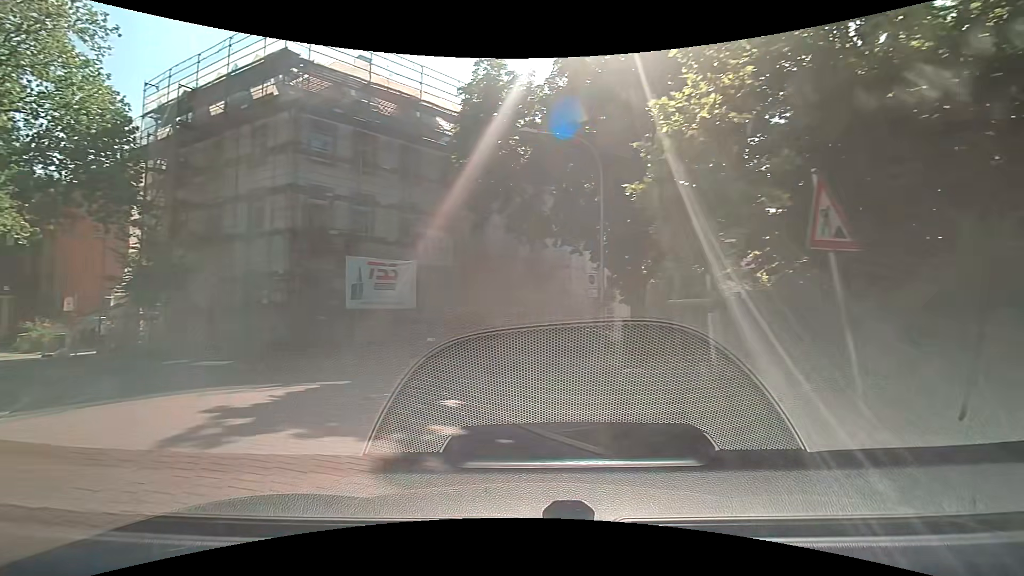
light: Day
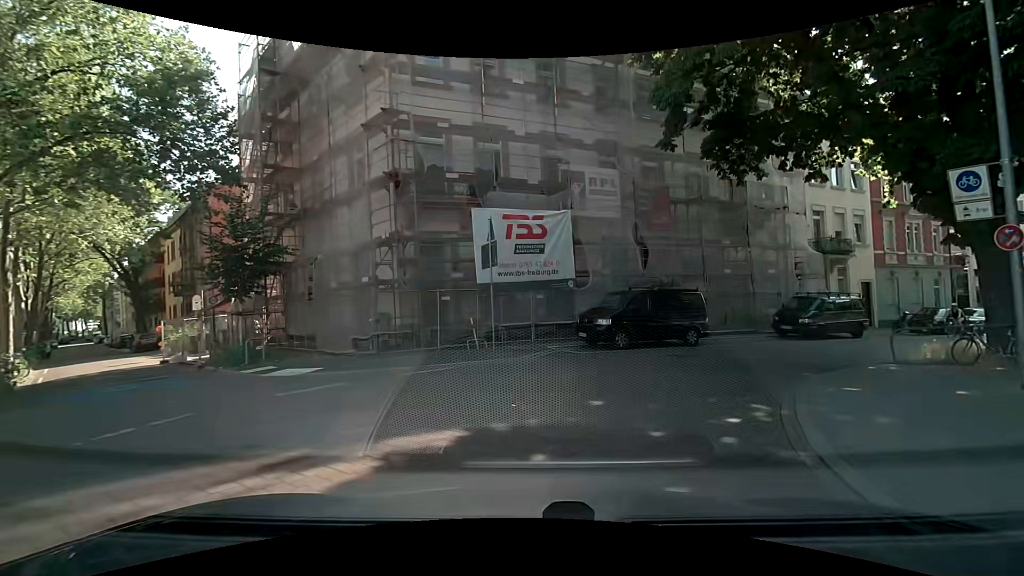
(-1.8, +8.5) m; -16°
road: residential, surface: paving_stones
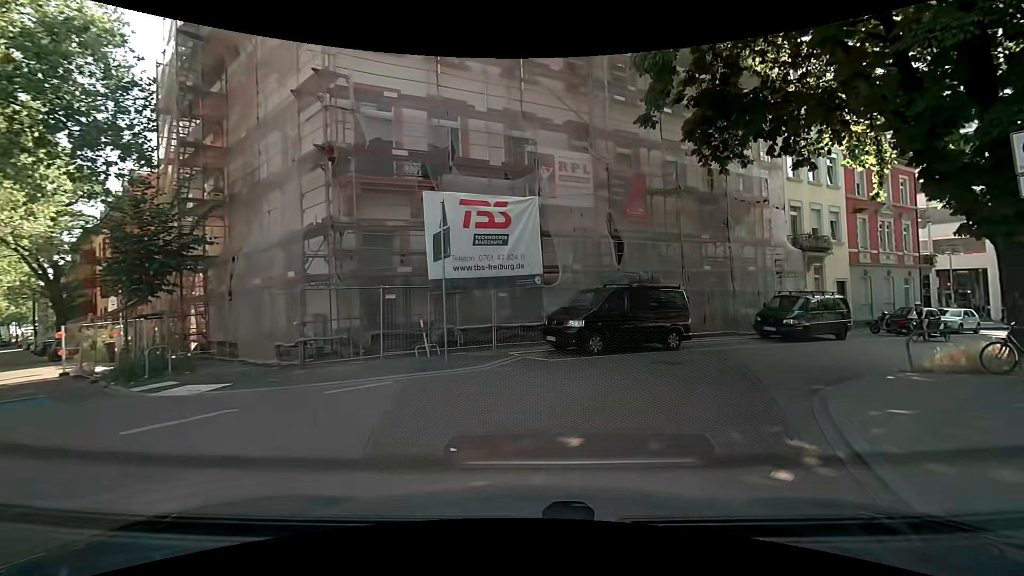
(+0.1, +2.4) m; +4°
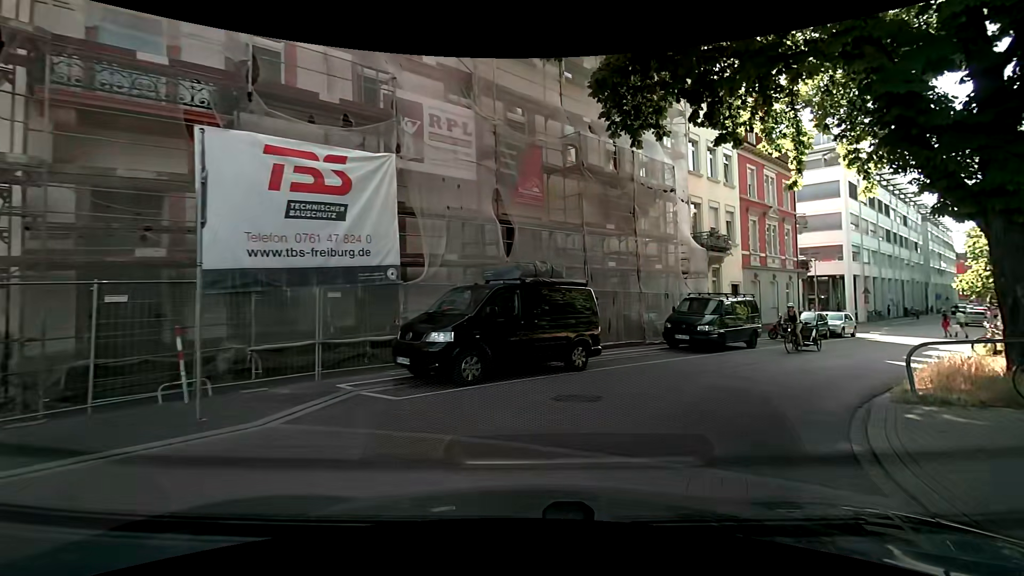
(+0.5, +4.9) m; +15°
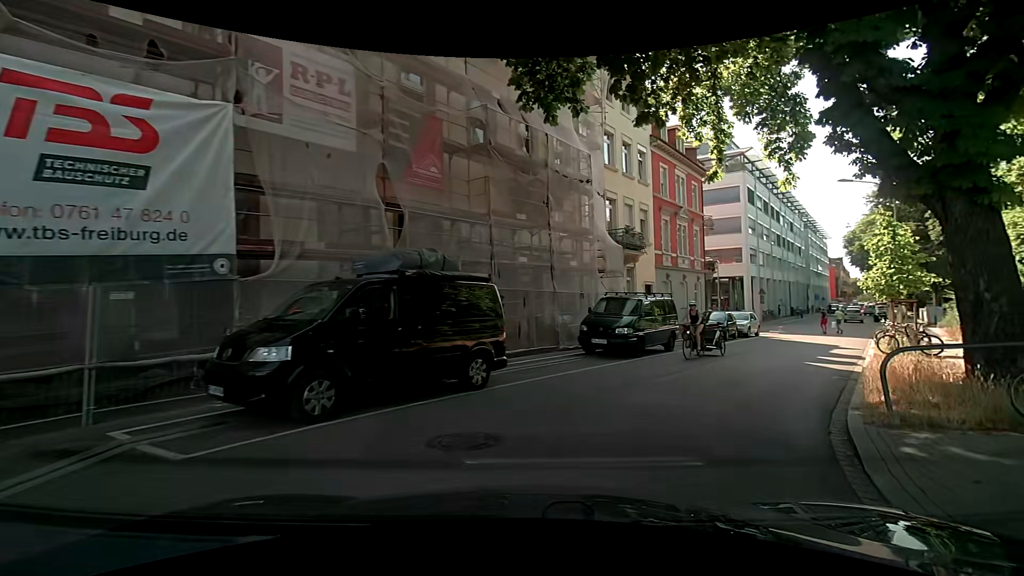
(+0.1, +2.5) m; +7°
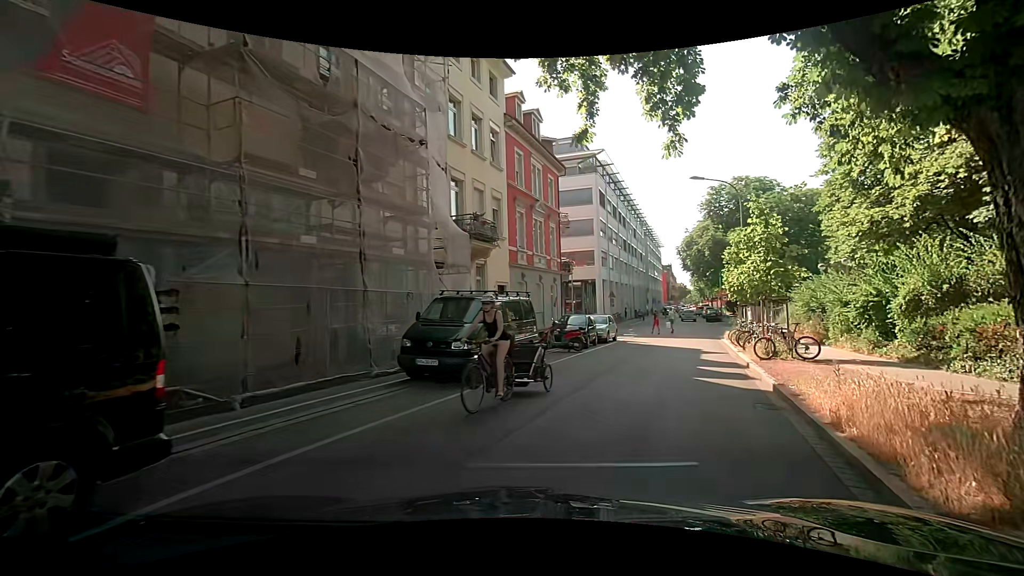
(+0.8, +5.0) m; +19°
